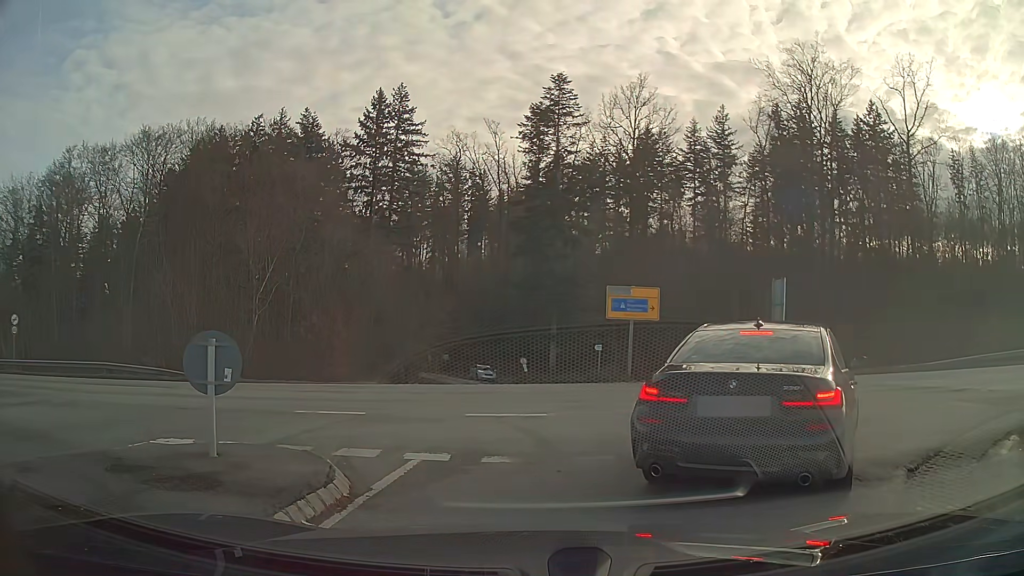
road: secondary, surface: asphalt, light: Day
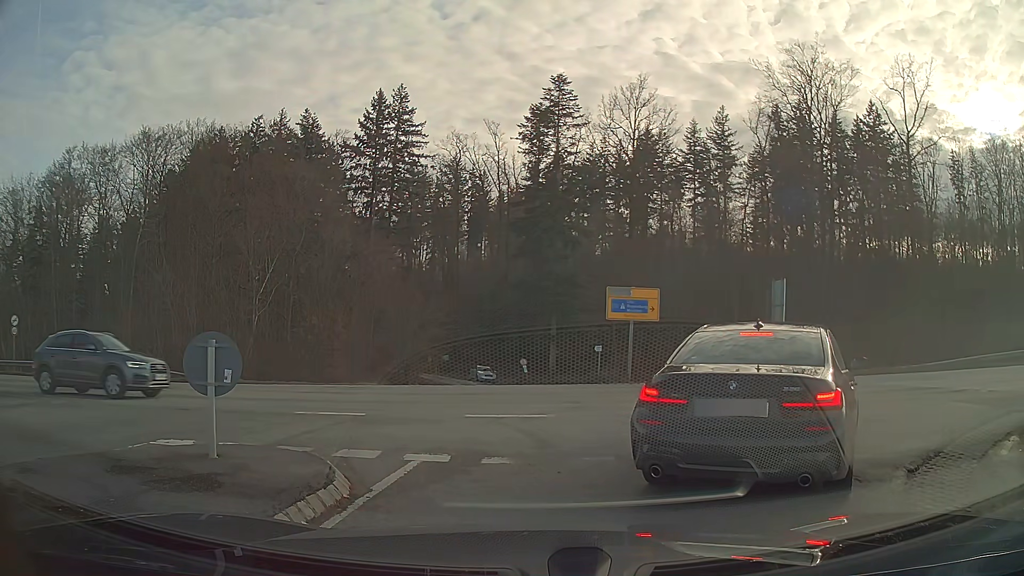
(0.0, 0.0) m; 0°
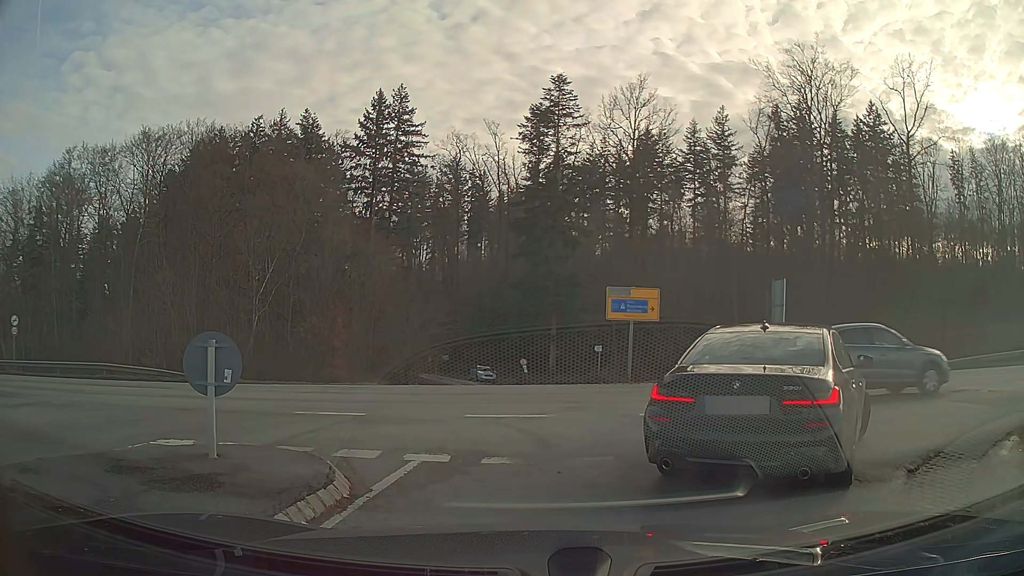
(0.0, 0.0) m; 0°
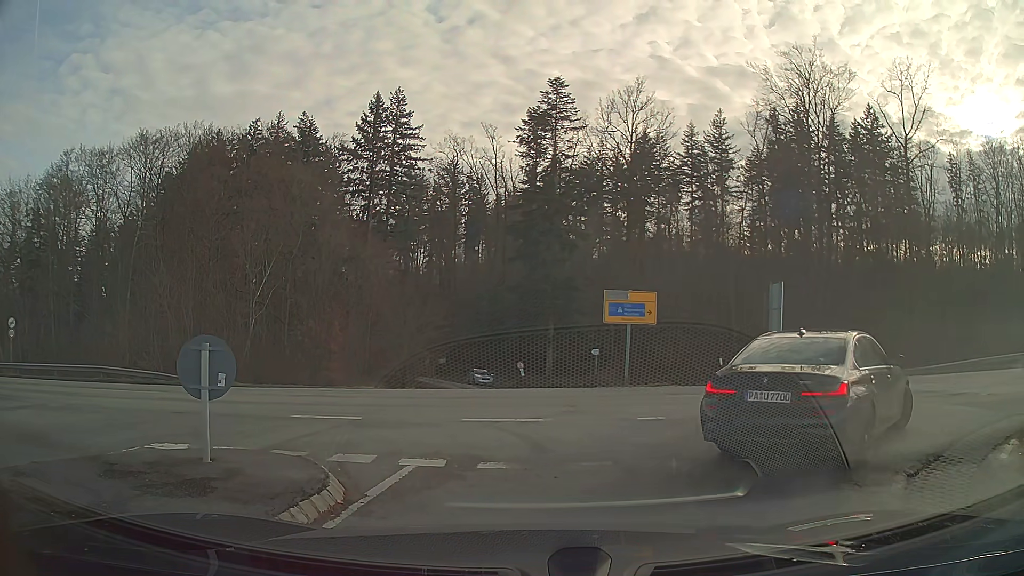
(0.0, +0.1) m; 0°
